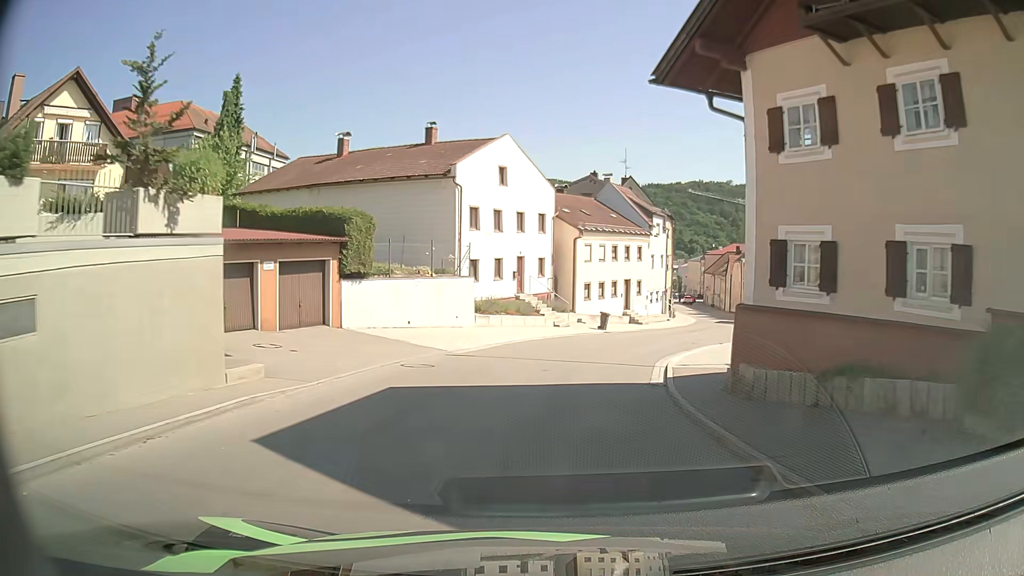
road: tertiary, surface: asphalt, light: Day
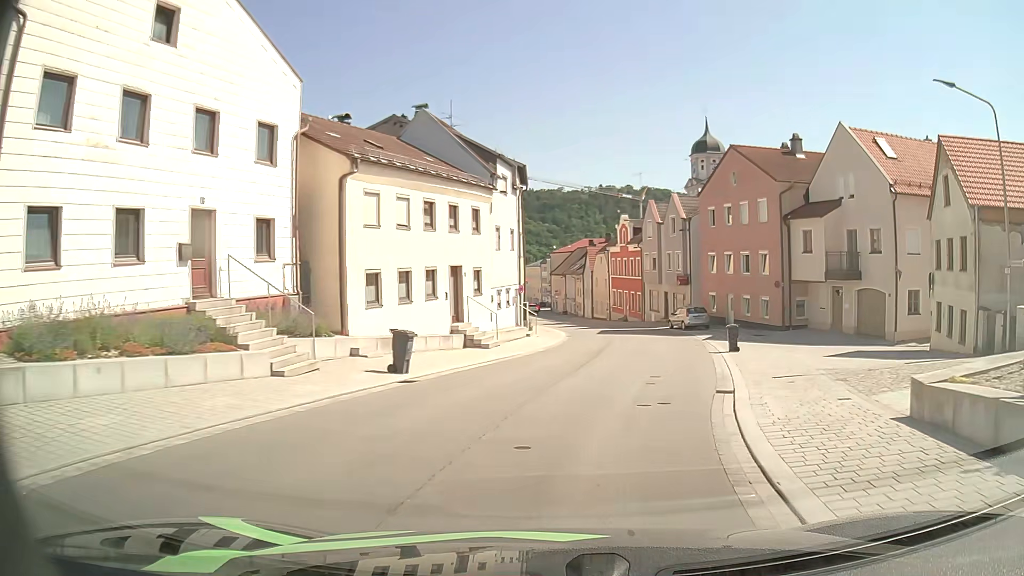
(+2.2, +21.3) m; +14°
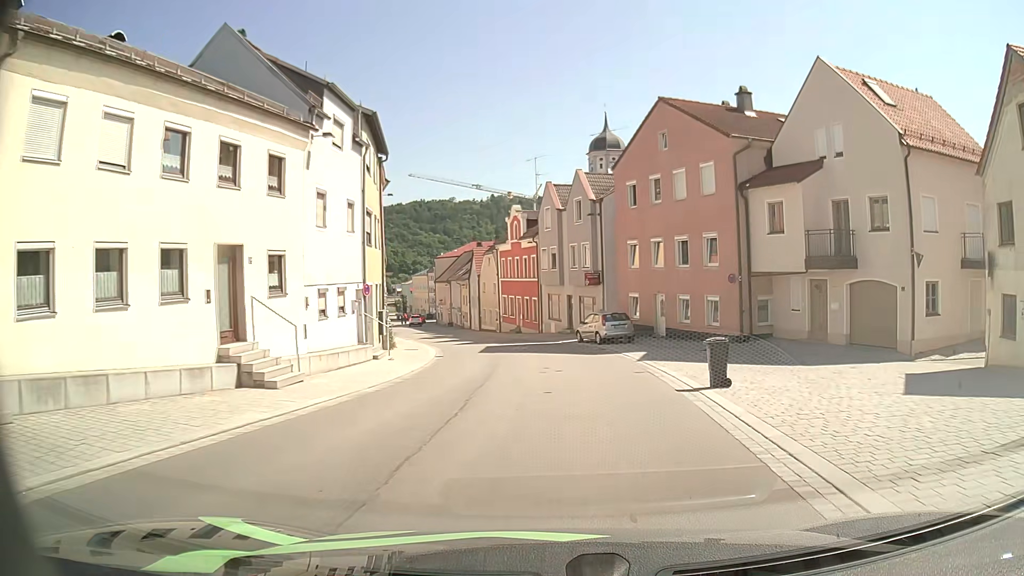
(+0.9, +10.8) m; +9°
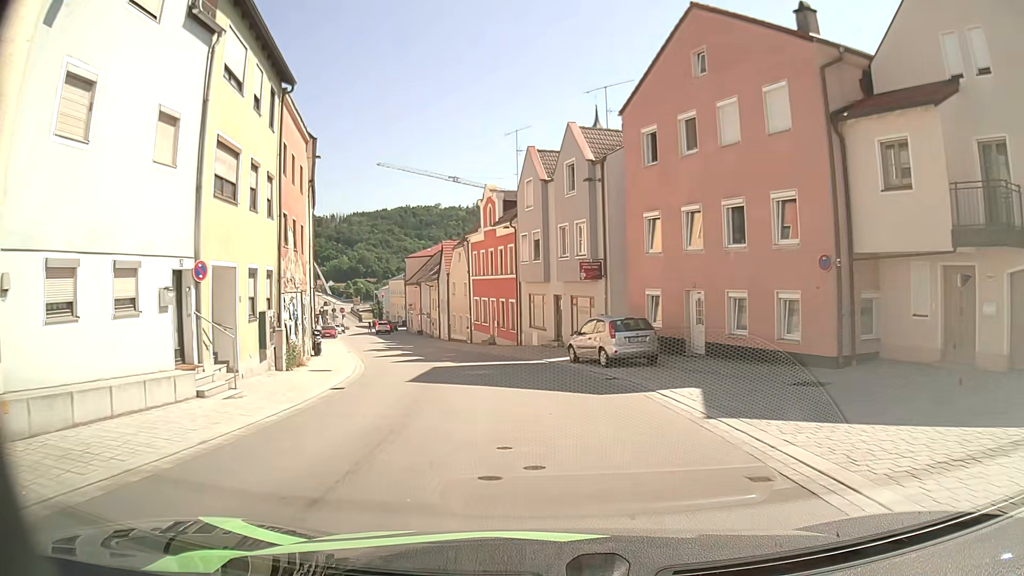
(+0.2, +10.9) m; +2°
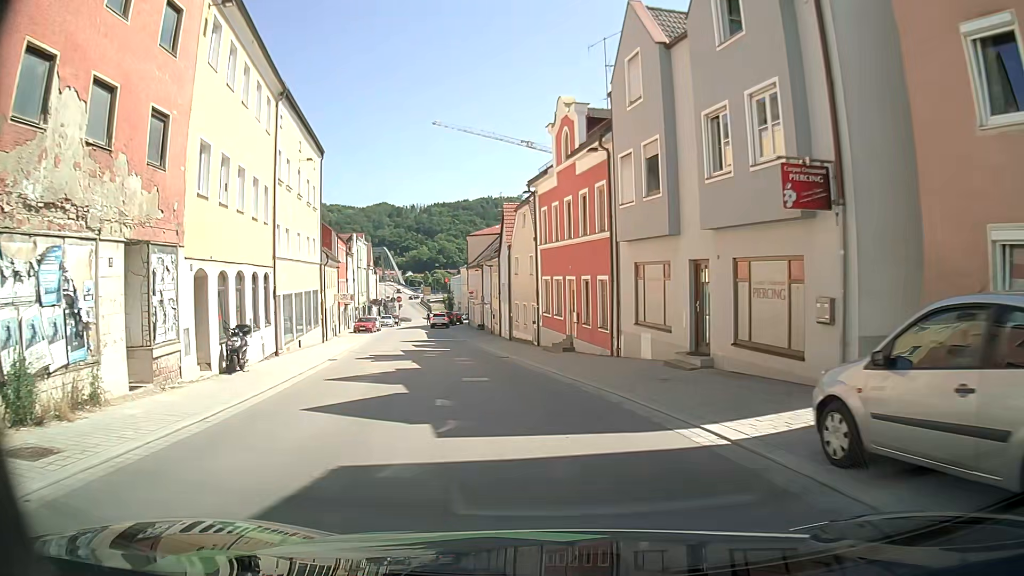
(-0.9, +15.7) m; -7°
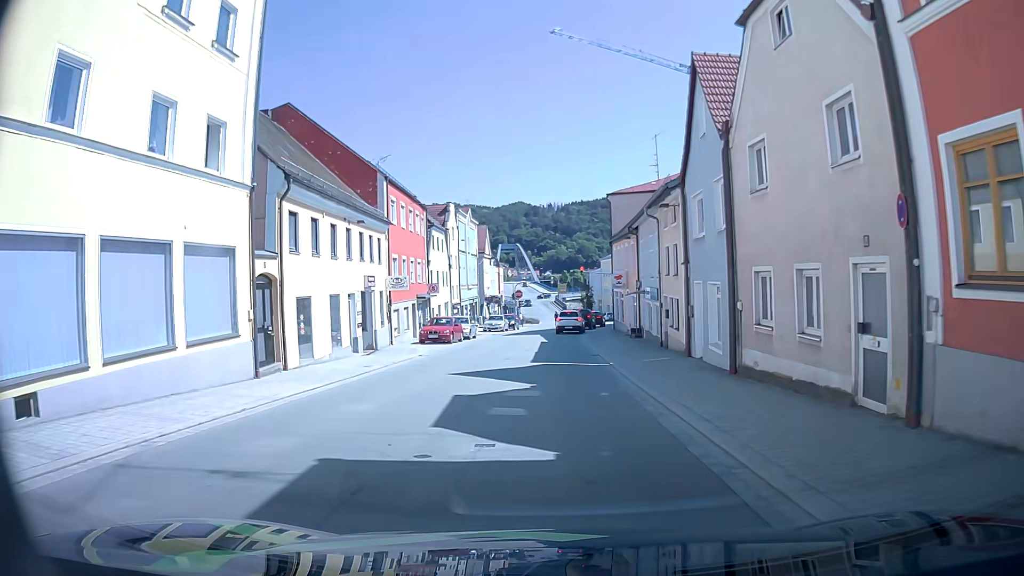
(-2.8, +23.8) m; -12°
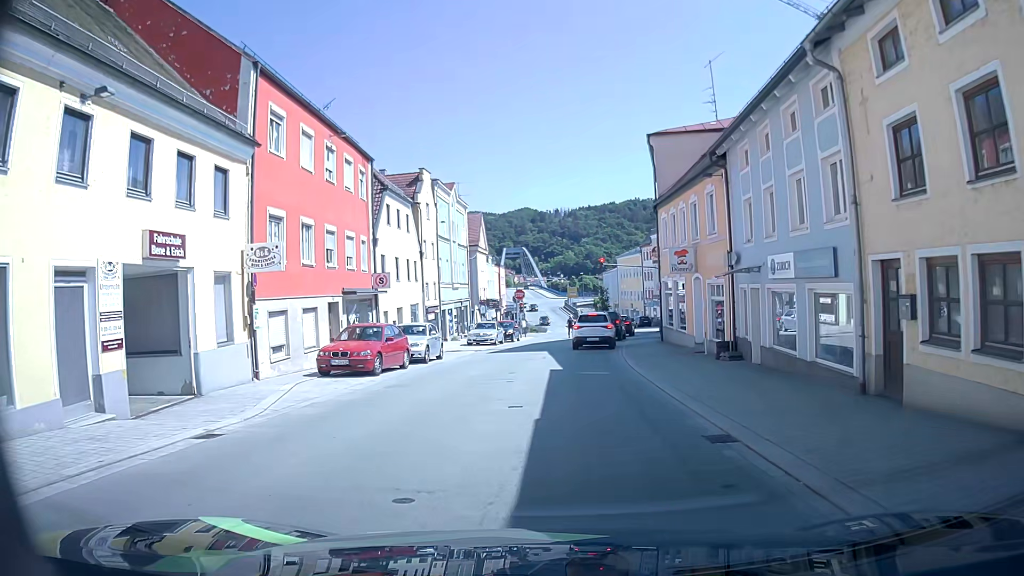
(-0.2, +16.7) m; 0°
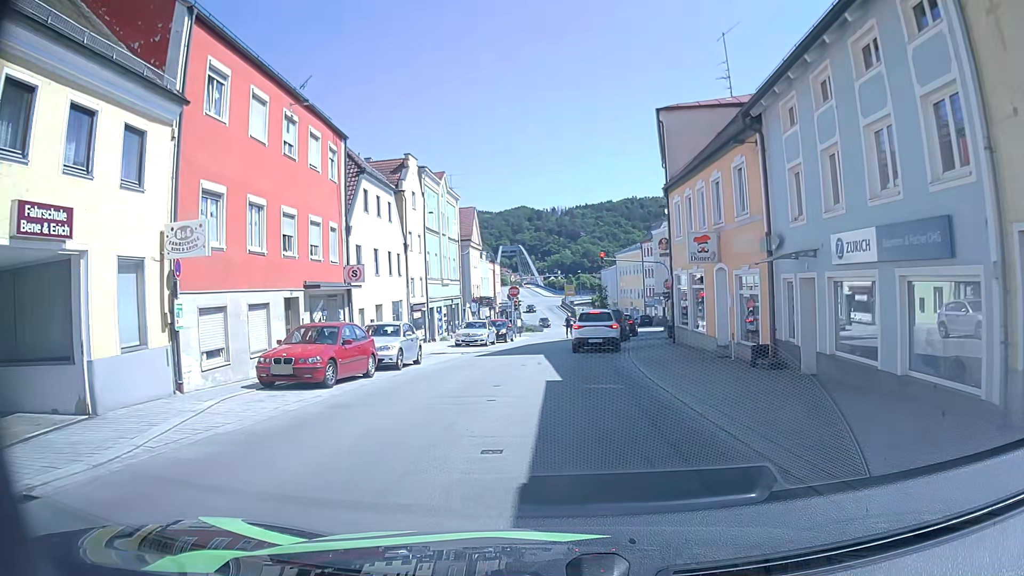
(0.0, +3.7) m; 0°
